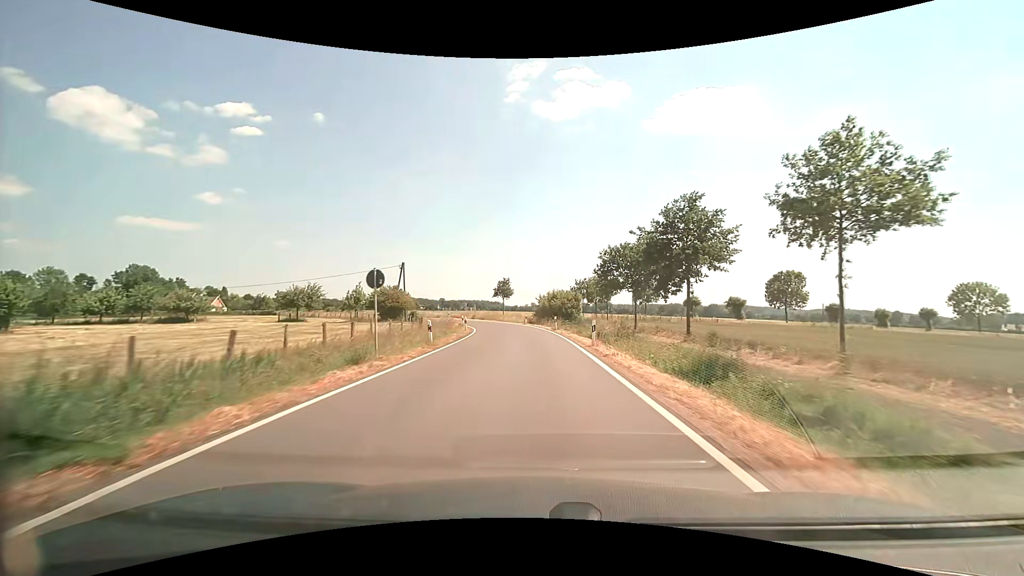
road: secondary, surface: asphalt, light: Day
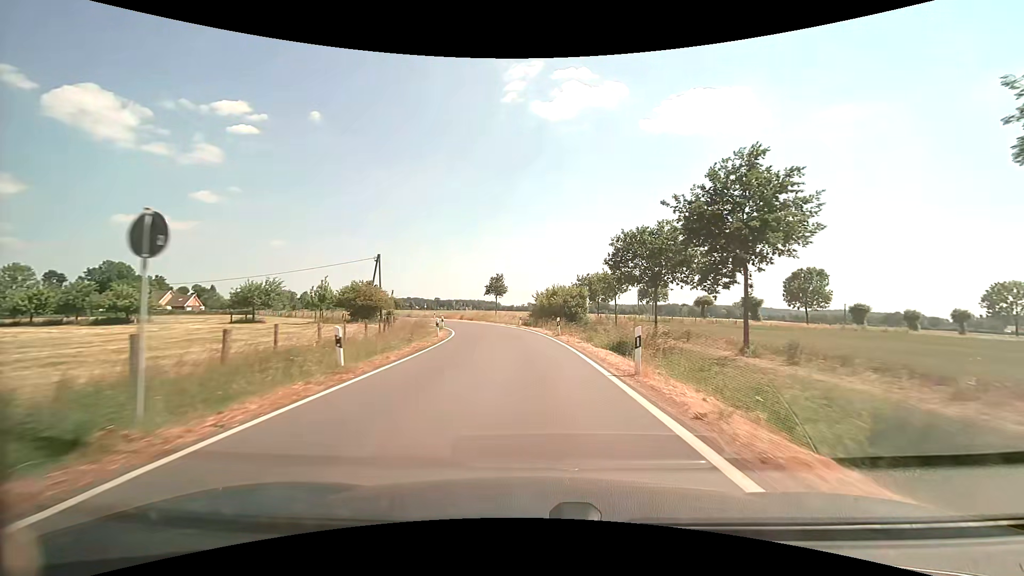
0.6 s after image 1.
(0.0, +8.9) m; 0°
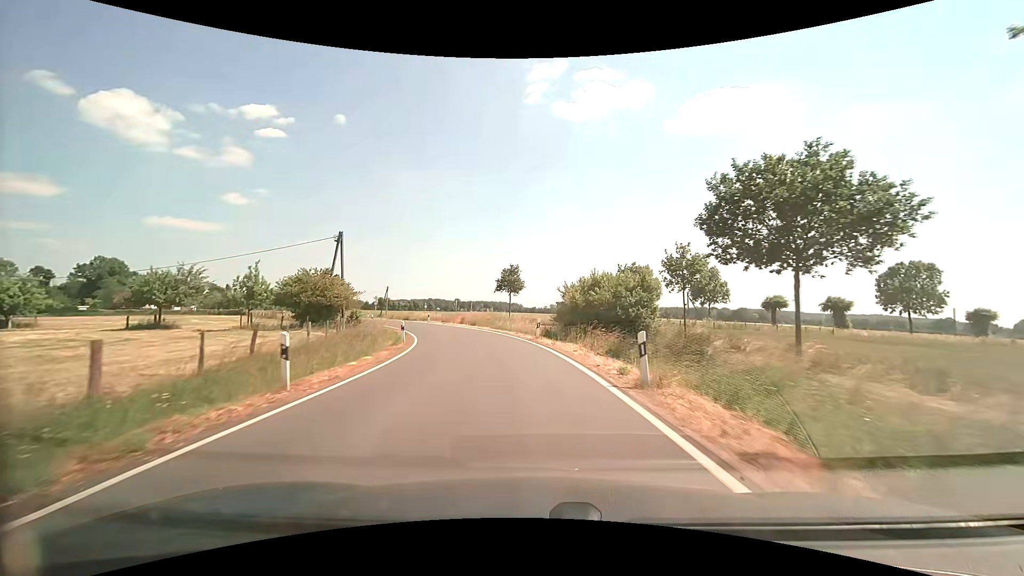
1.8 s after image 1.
(-0.1, +17.1) m; -2°
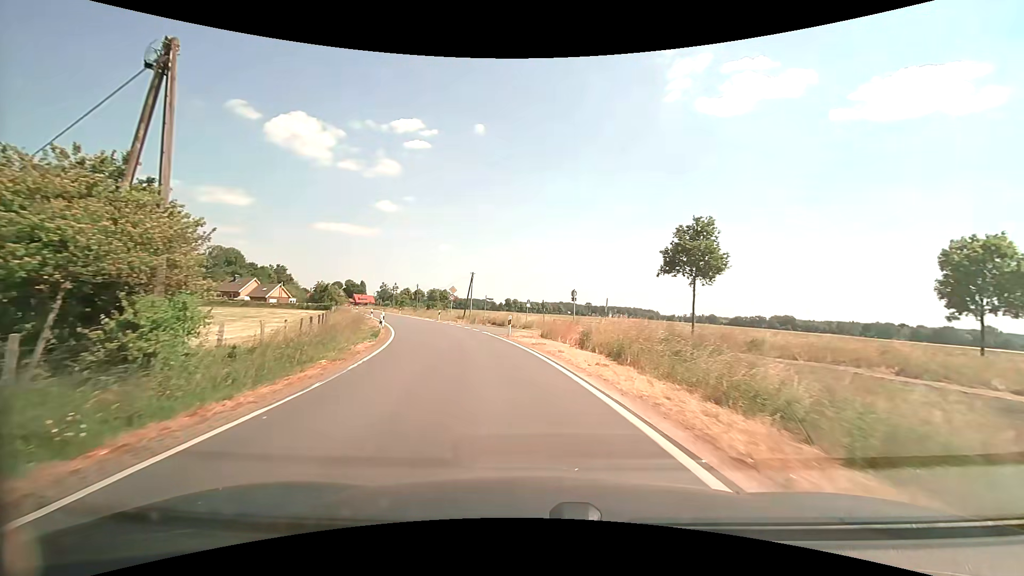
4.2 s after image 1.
(-3.6, +31.1) m; -15°
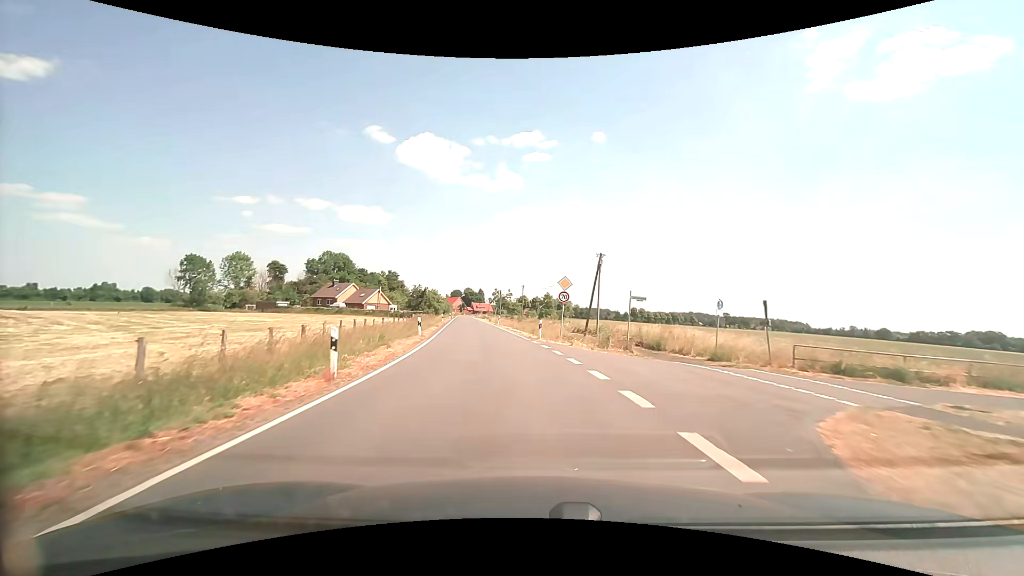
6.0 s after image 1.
(-2.8, +22.2) m; -14°
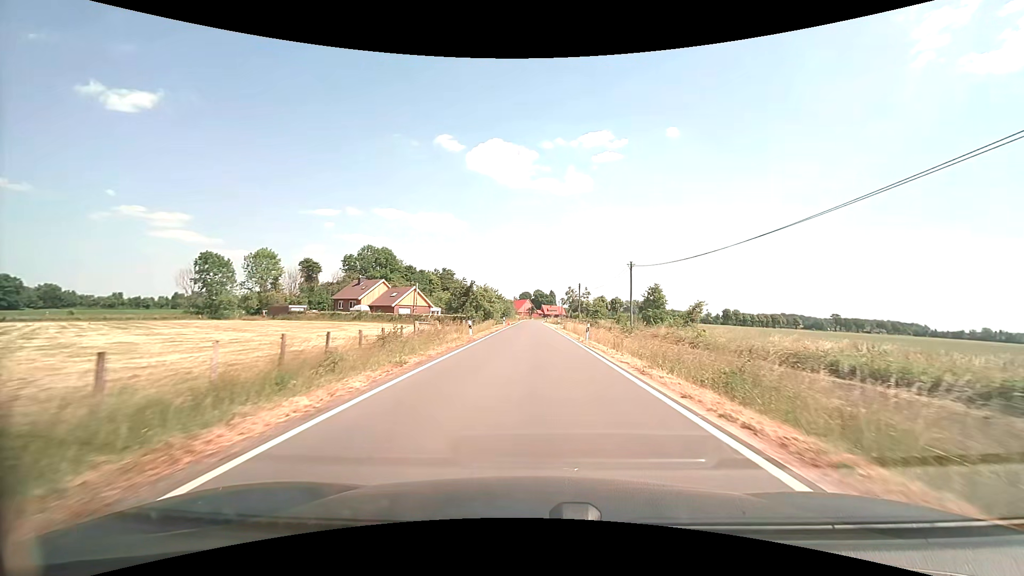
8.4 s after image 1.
(-3.0, +30.4) m; -9°
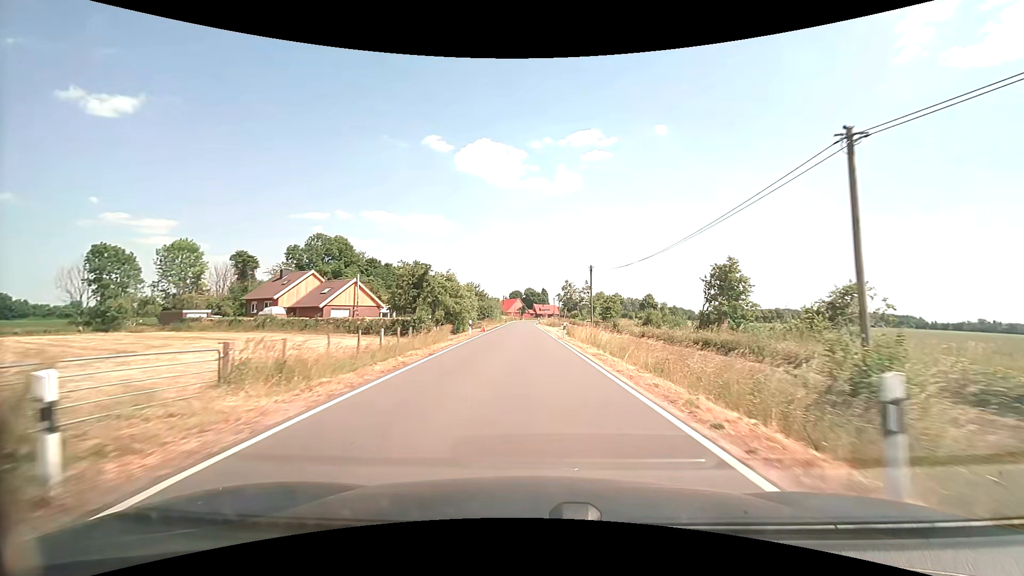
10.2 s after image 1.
(+0.2, +24.1) m; +1°
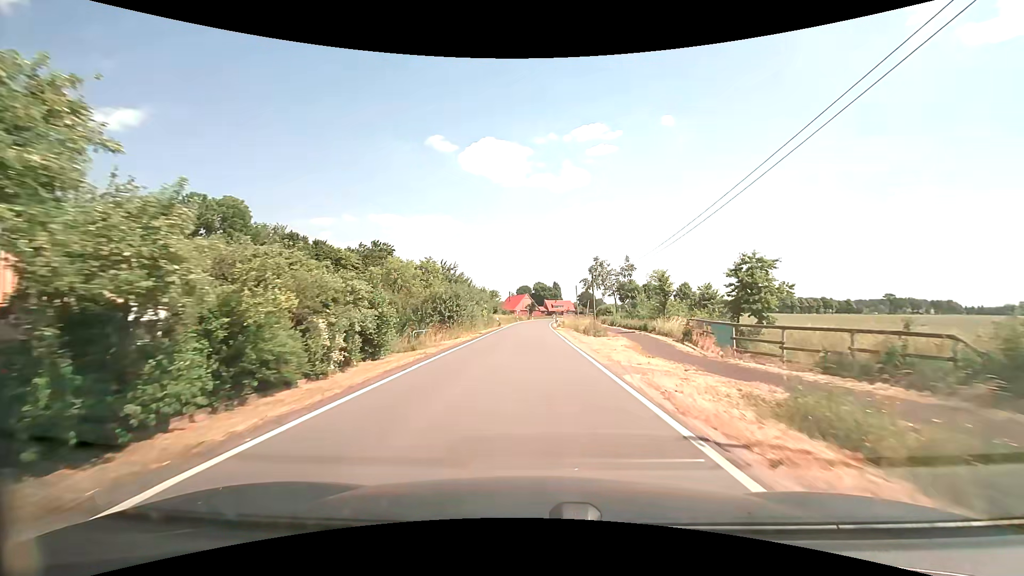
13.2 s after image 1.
(-0.5, +41.4) m; -1°
(0, +10) (0, +20) (0, +30) (0, +40) (0, +50) (0, +60) (0, +70) (0, +80) (+1, +90) (+2, +100) m
